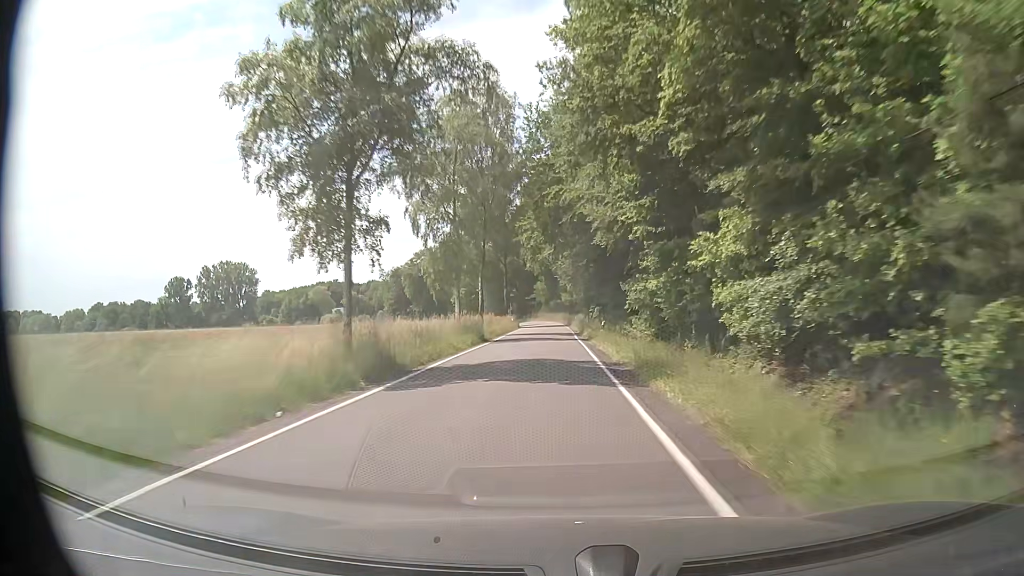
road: secondary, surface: asphalt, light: Day
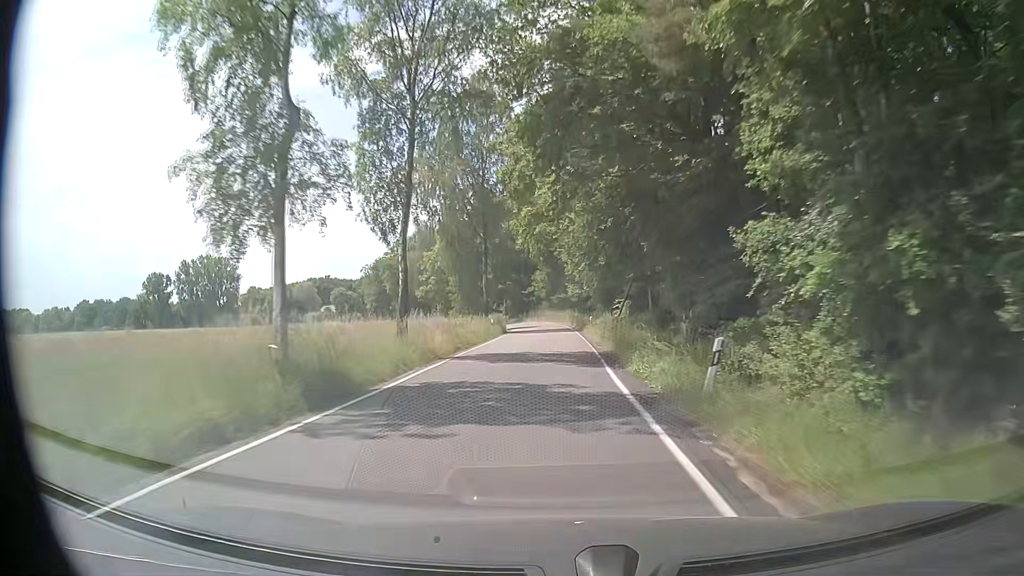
(-0.1, +25.1) m; 0°
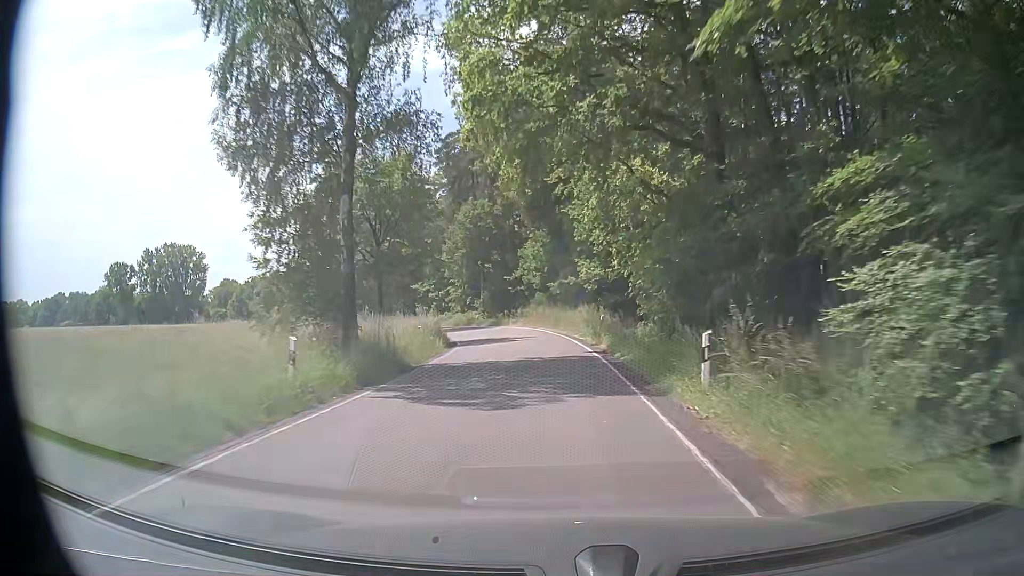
(-0.3, +34.5) m; 0°
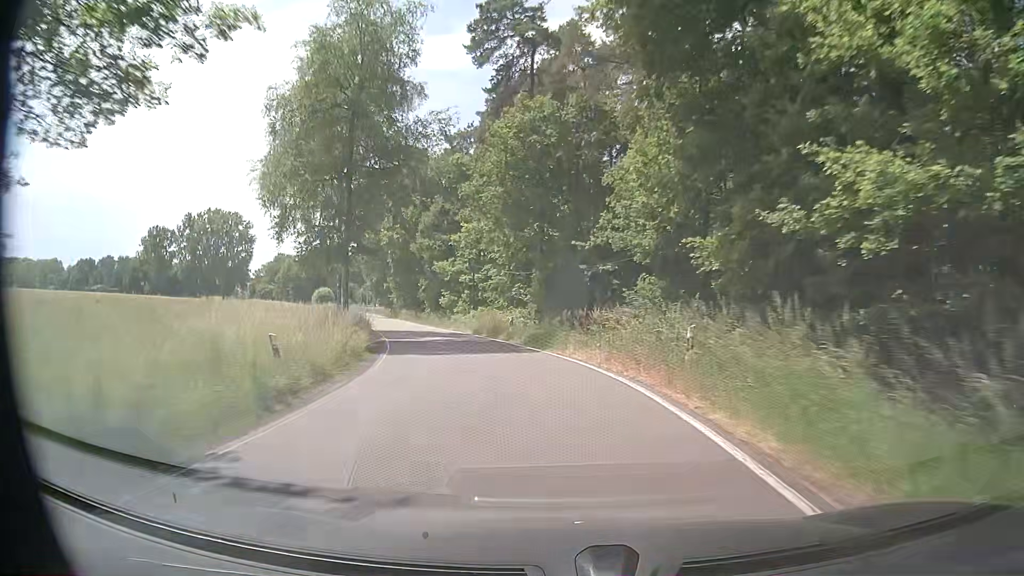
(-1.4, +31.6) m; -7°
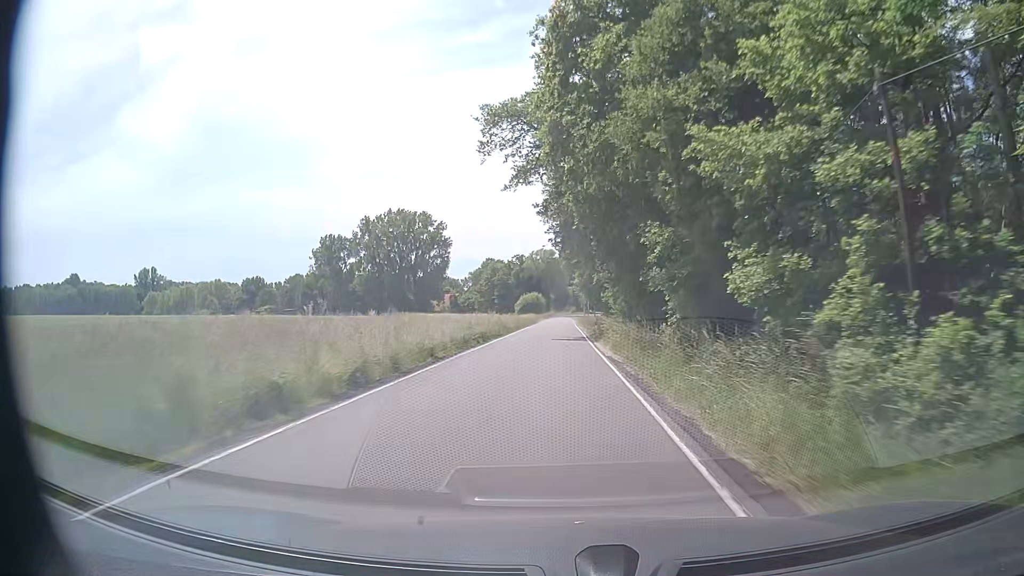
(-7.8, +42.4) m; -19°
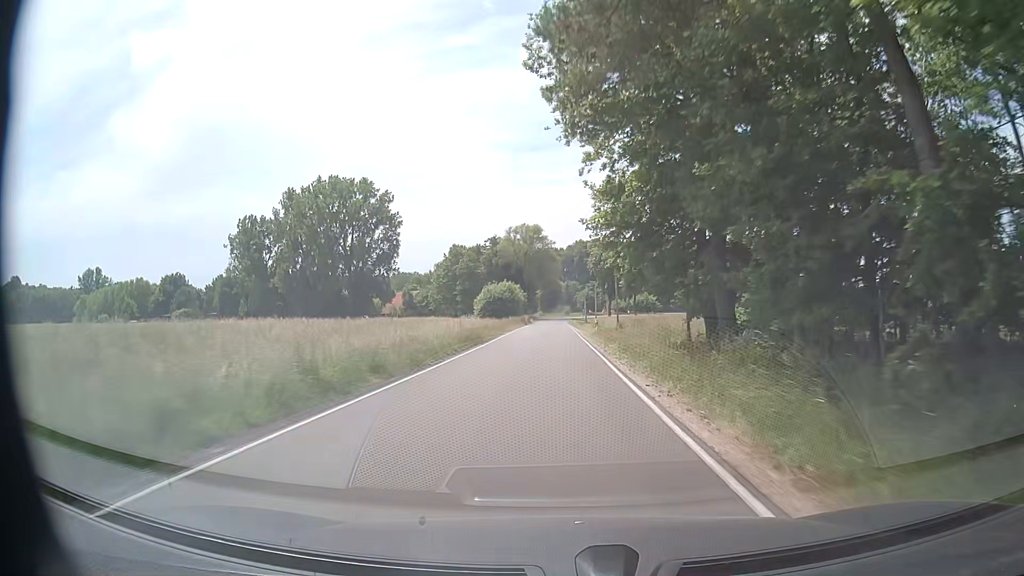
(-1.1, +59.1) m; 0°
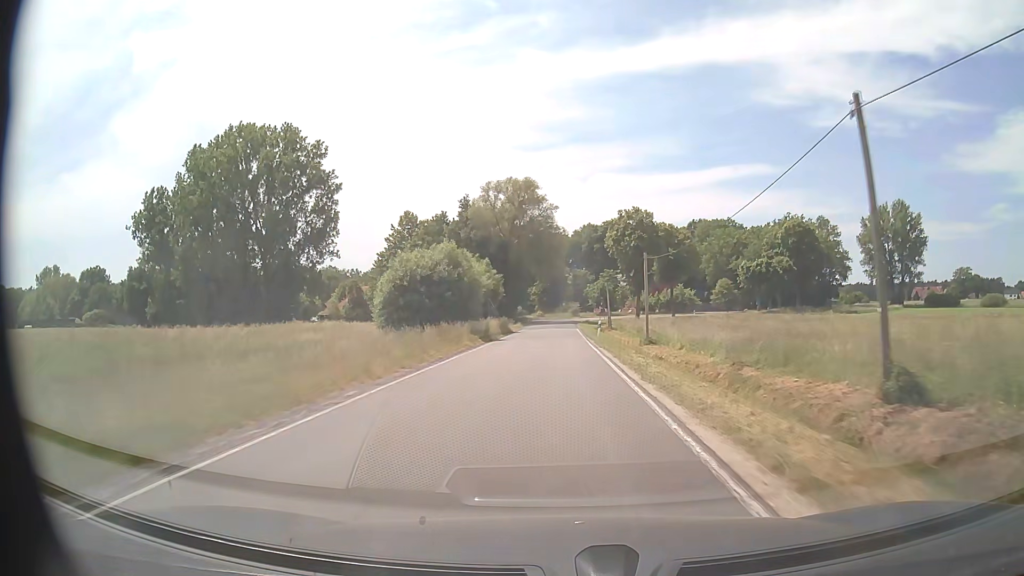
(0.0, +49.1) m; 0°
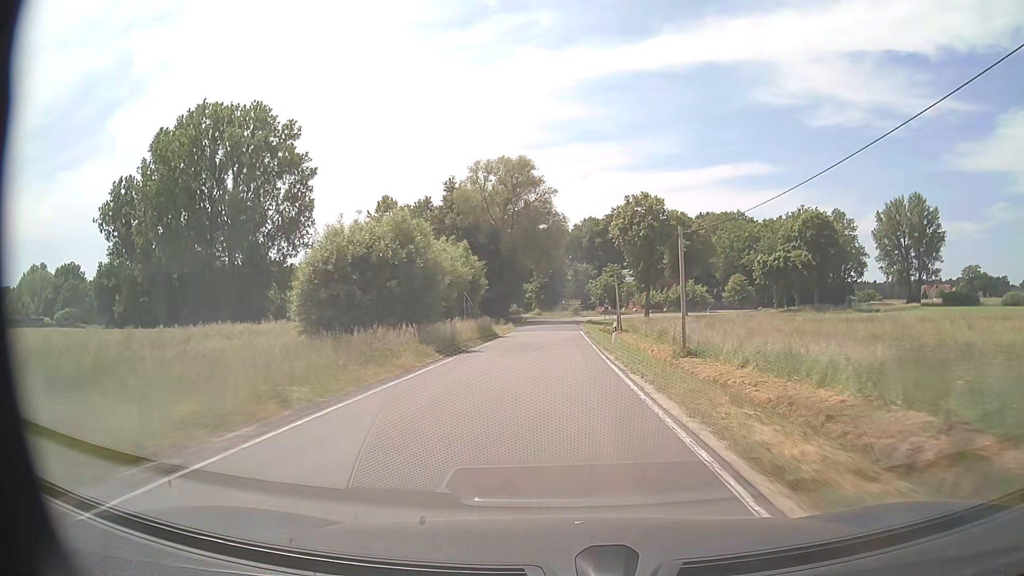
(0.0, +12.1) m; 0°
(0, +10) (0, +20) (0, +30) (0, +40) (0, +50) (0, +60) (0, +70) (+1, +80) (0, +90) (-1, +100) m
